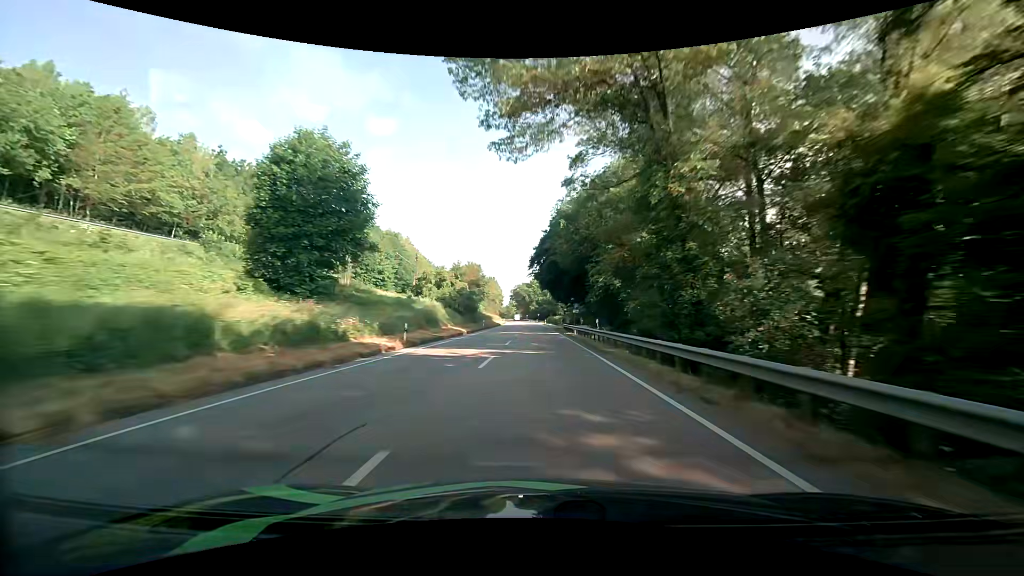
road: primary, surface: asphalt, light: Day
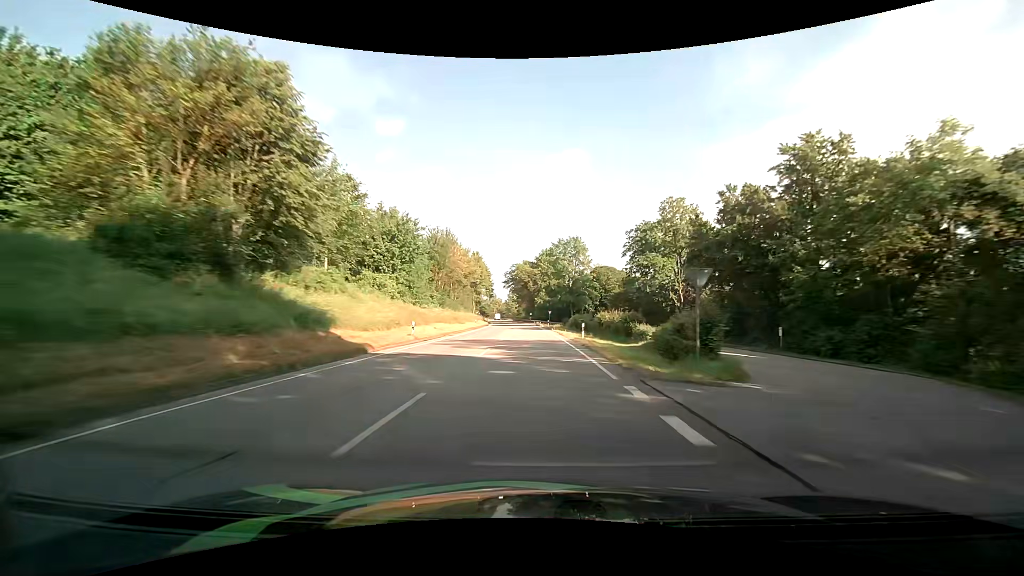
(+0.1, +82.0) m; 0°
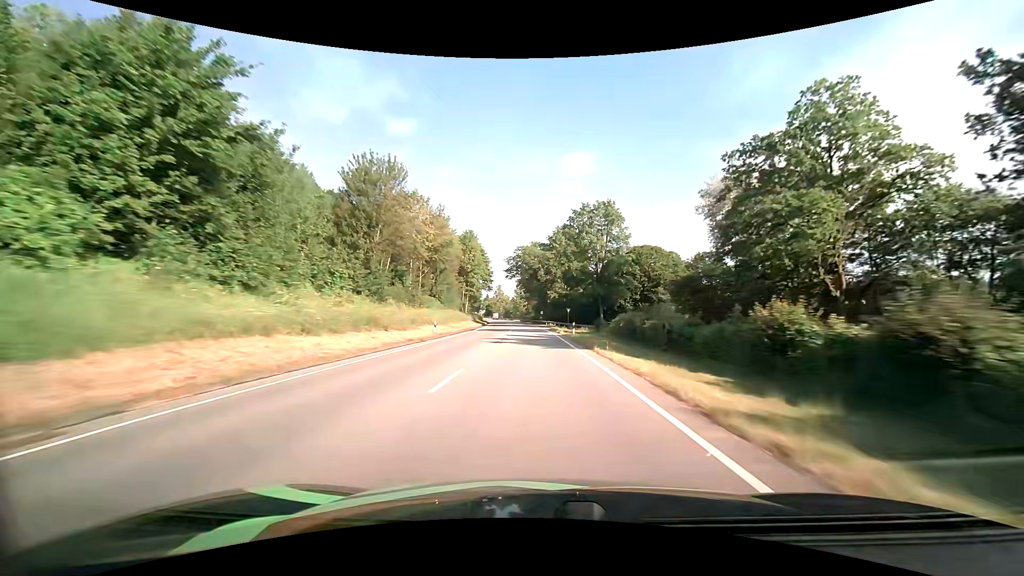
(-0.4, +32.8) m; -1°
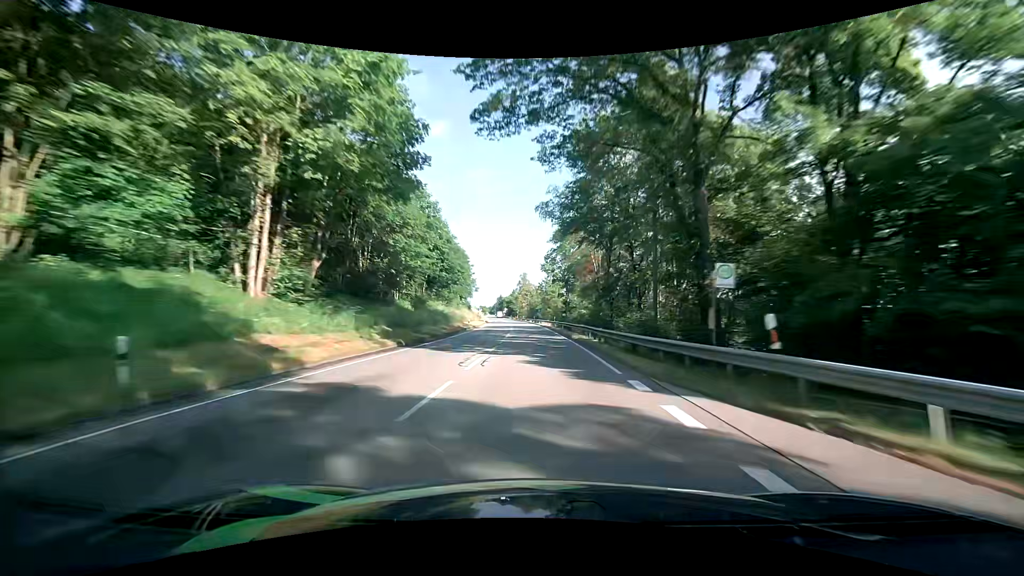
(-2.7, +82.3) m; -4°
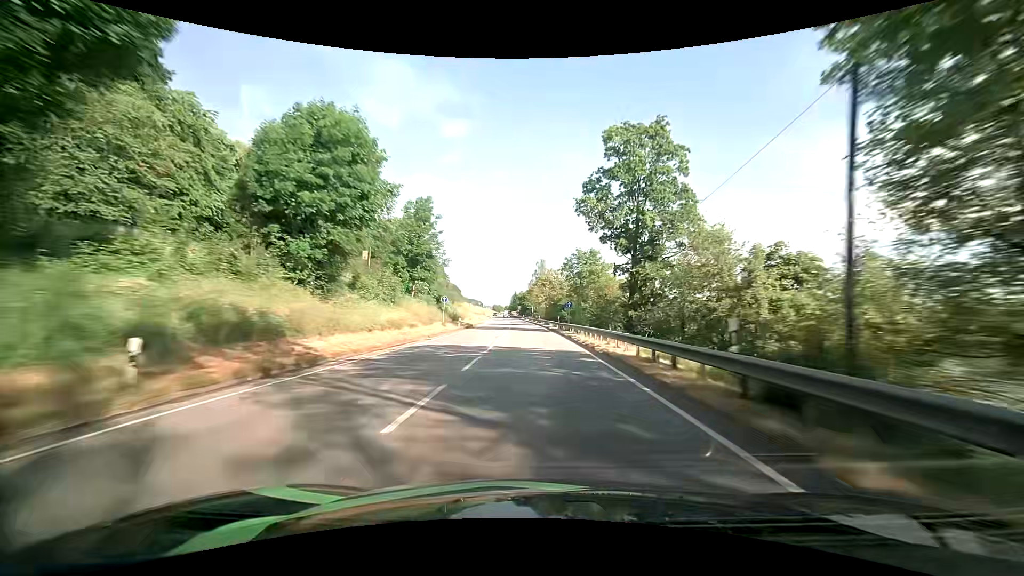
(-1.0, +49.6) m; -2°
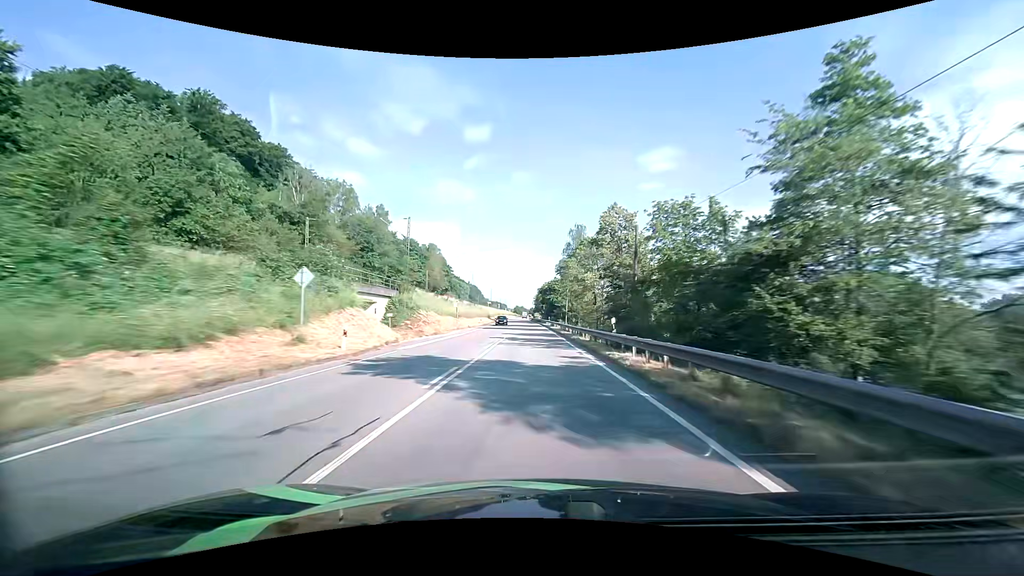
(-1.6, +63.5) m; -3°
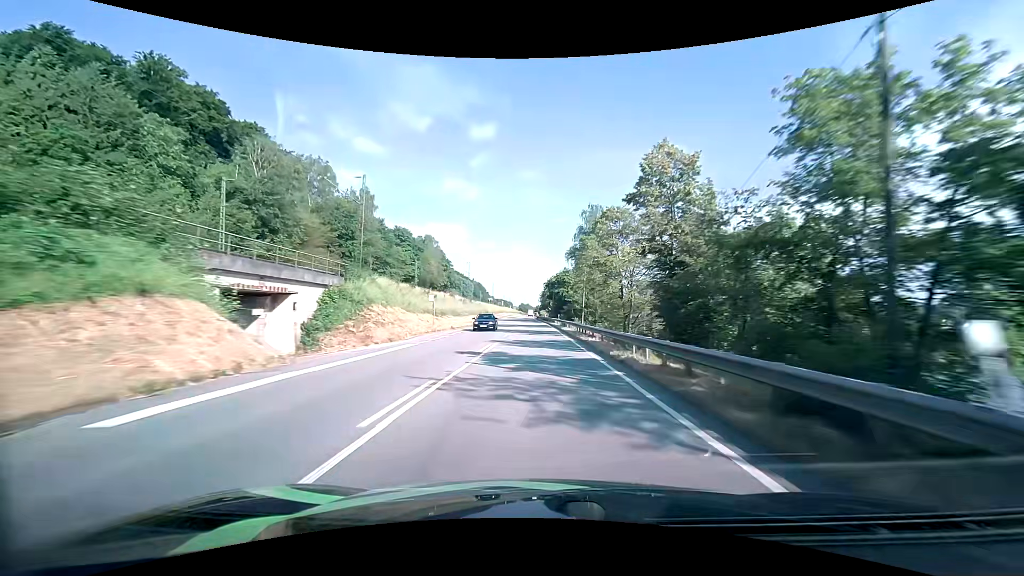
(-0.1, +15.7) m; -1°
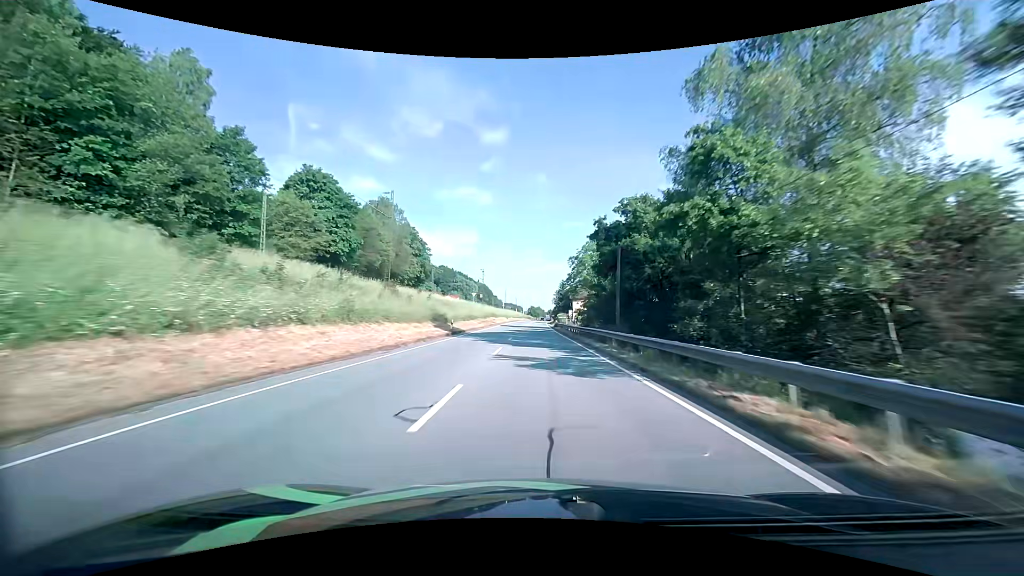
(-1.2, +61.6) m; -2°
(0, +10) (0, +20) (0, +30) (0, +40) (0, +50) (0, +60) (+1, +70) (+1, +80) (+1, +90) (+1, +100) m
